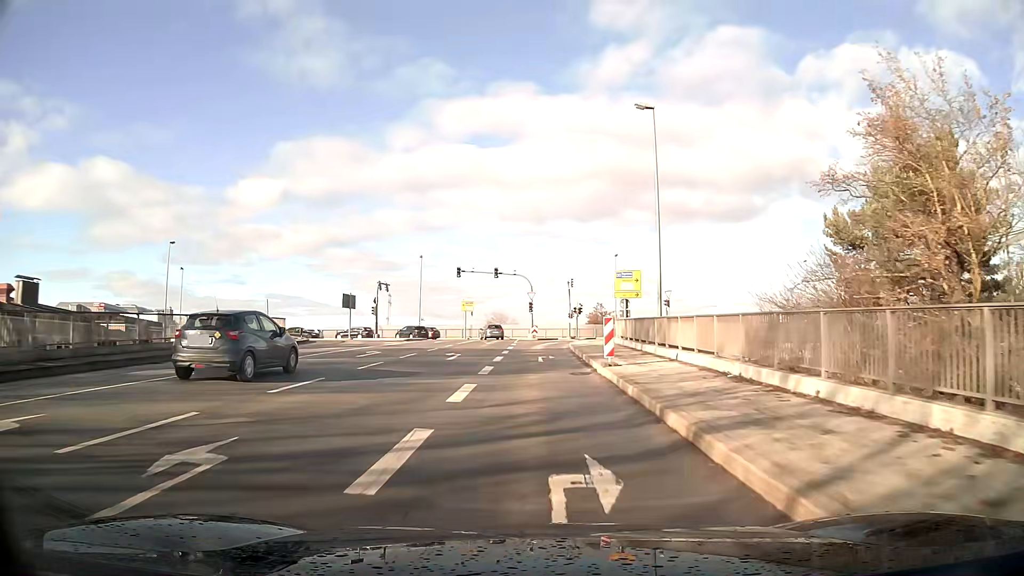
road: primary_link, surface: asphalt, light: Day
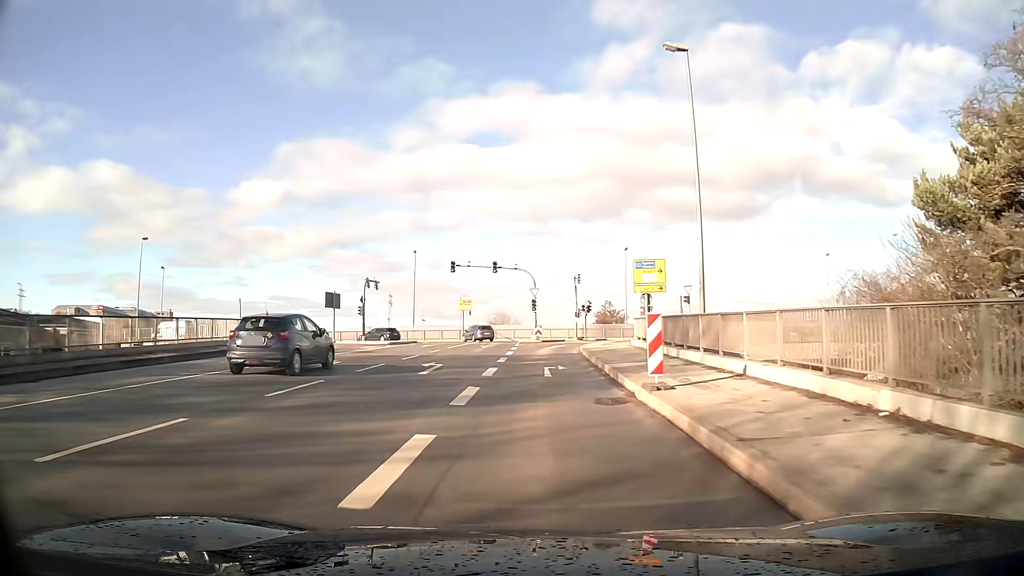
(0.0, +6.4) m; 0°
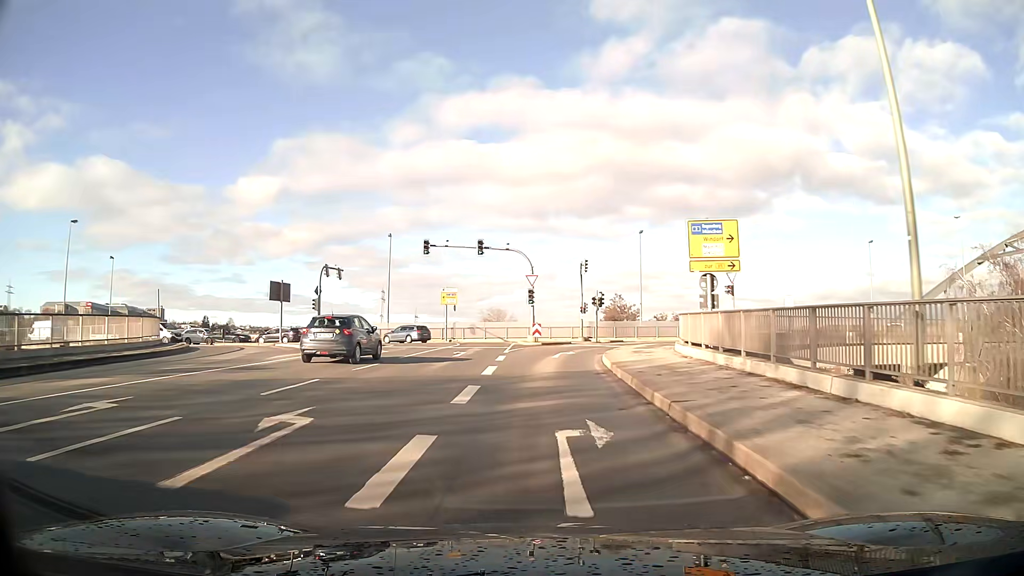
(0.0, +12.0) m; 0°
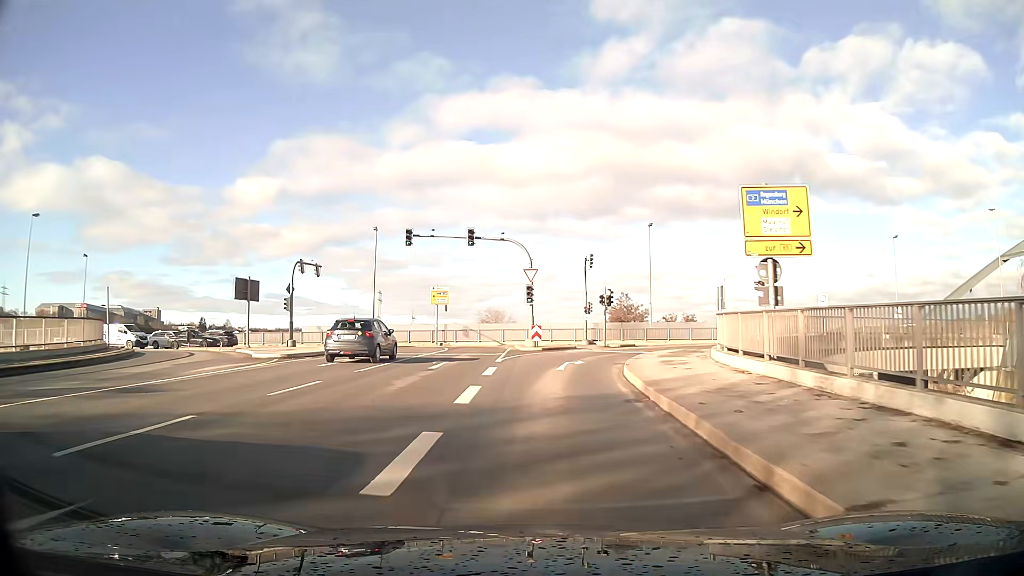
(0.0, +5.6) m; 0°
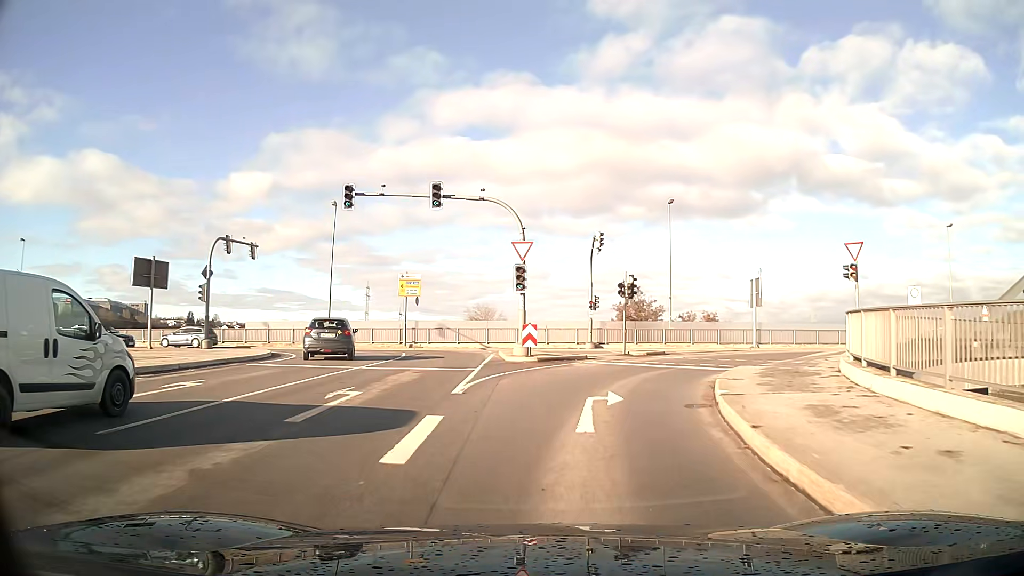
(+0.1, +11.0) m; +2°
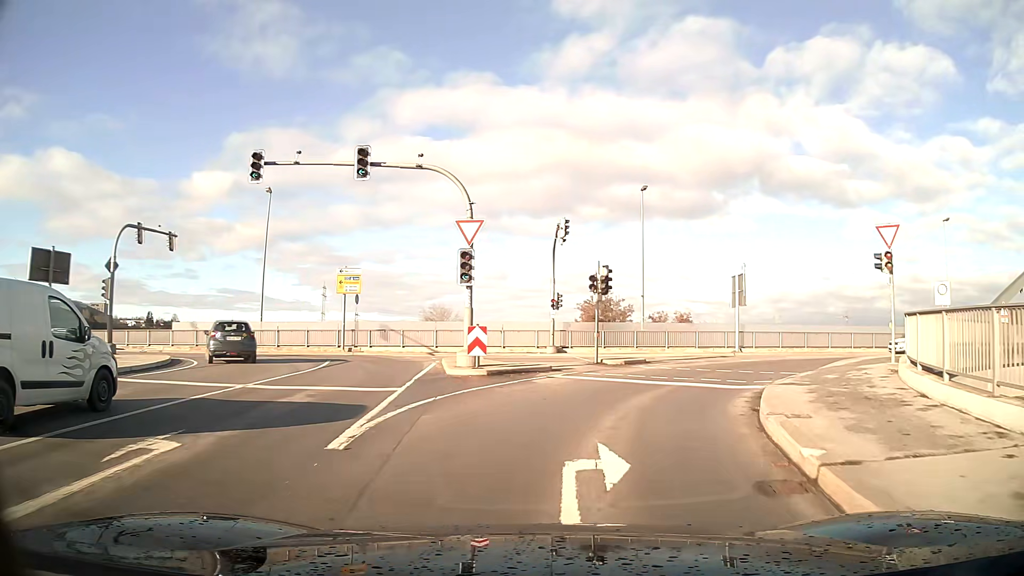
(+0.2, +5.2) m; +4°
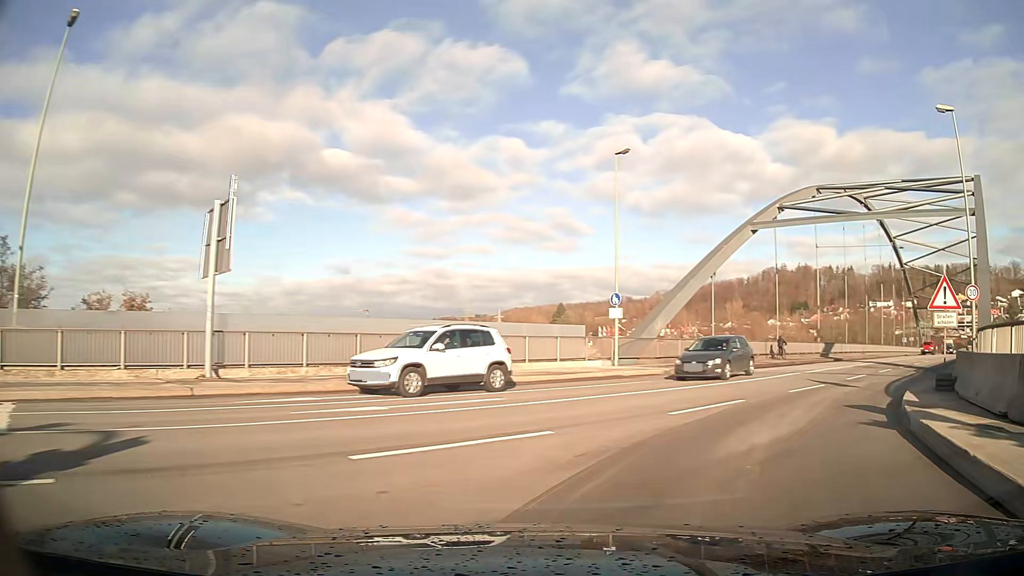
(+8.0, +22.2) m; +45°
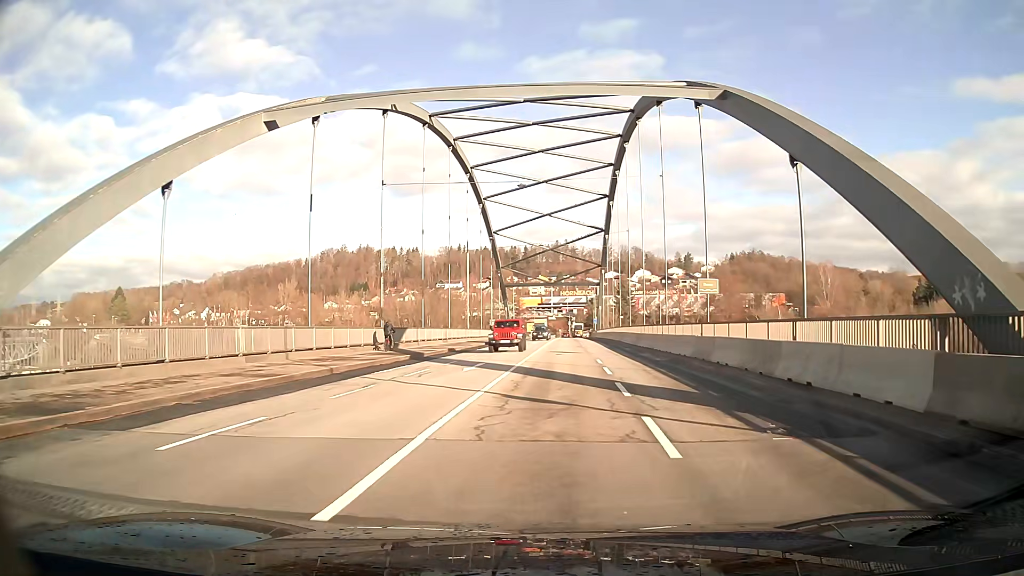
(+7.2, +21.0) m; +33°
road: primary
